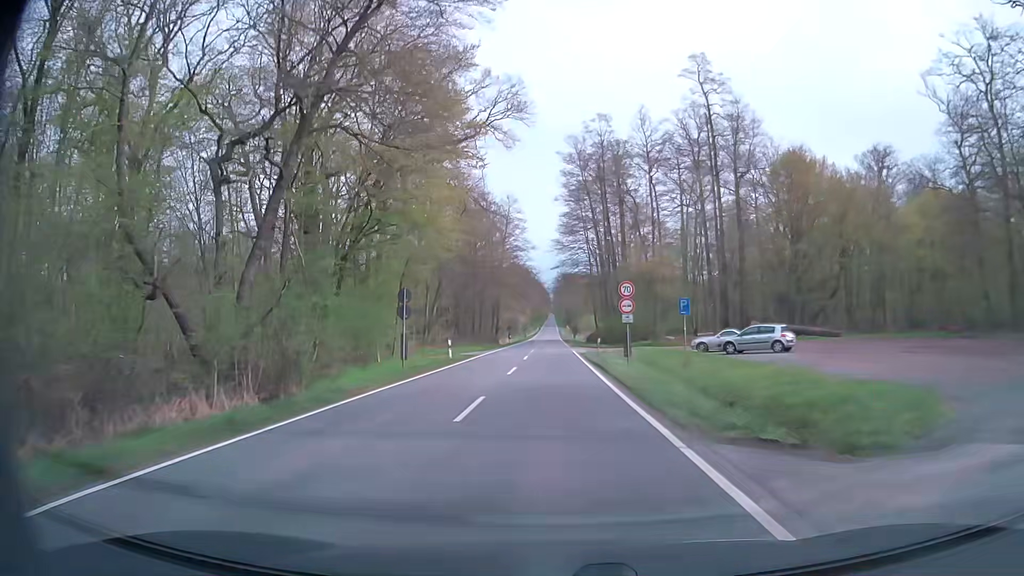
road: secondary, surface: asphalt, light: Day
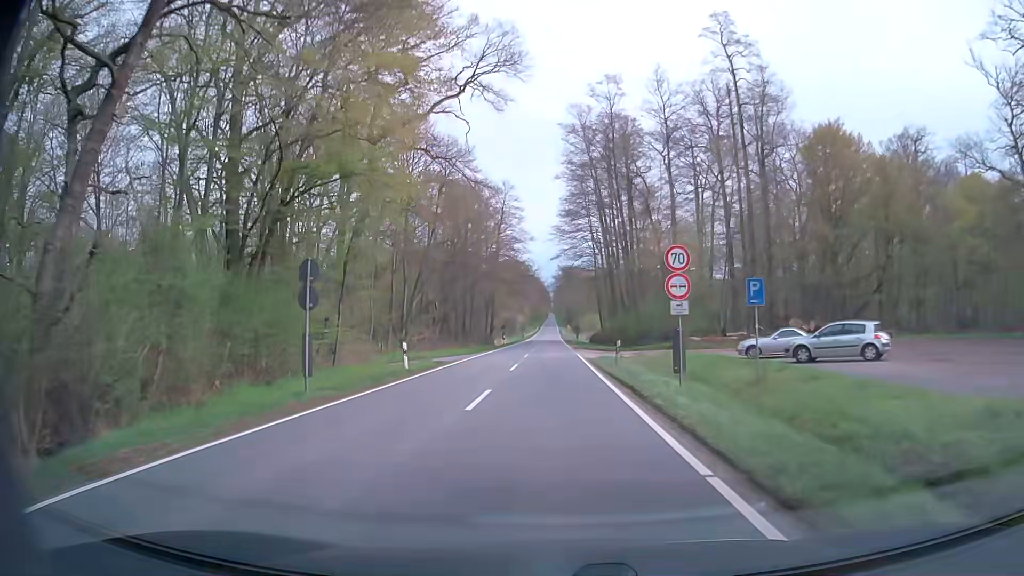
(0.0, +10.6) m; 0°
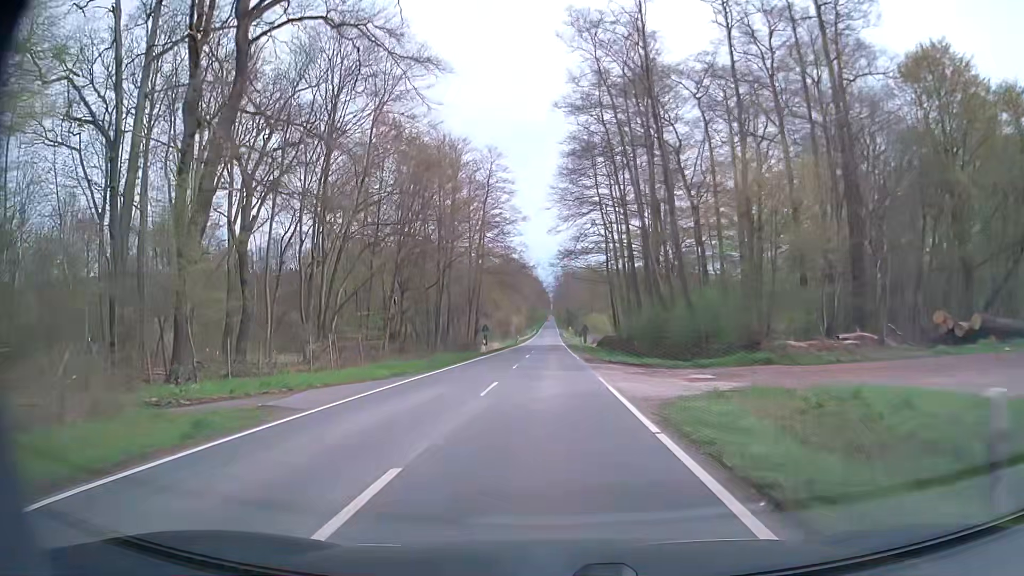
(0.0, +21.2) m; 0°
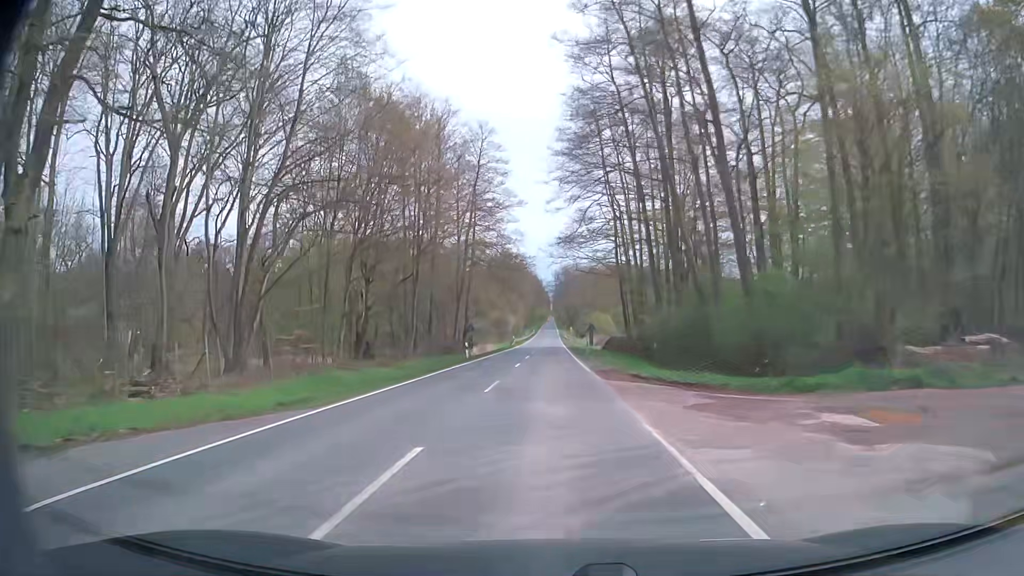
(0.0, +10.6) m; 0°
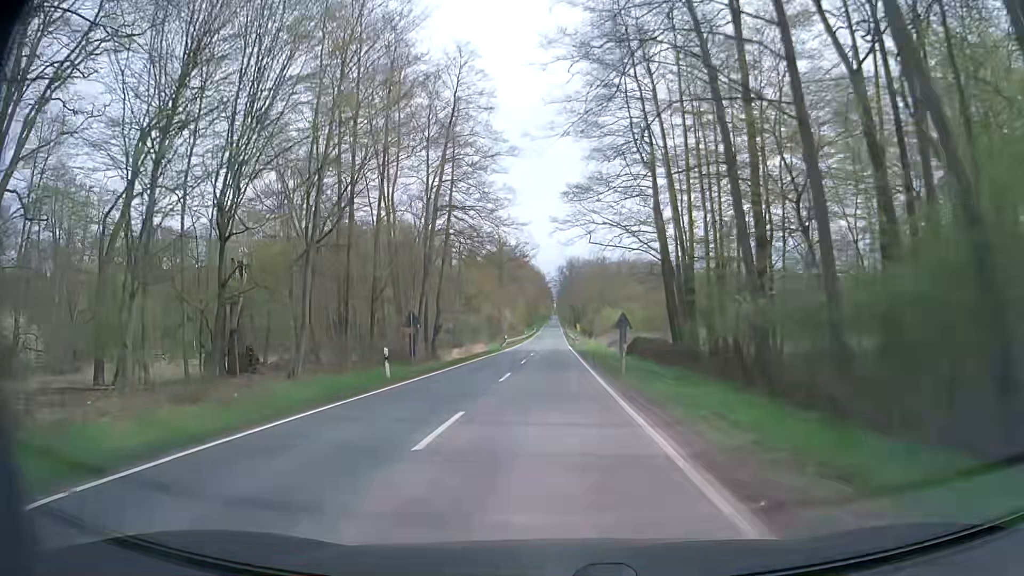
(-0.1, +21.3) m; 0°
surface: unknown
